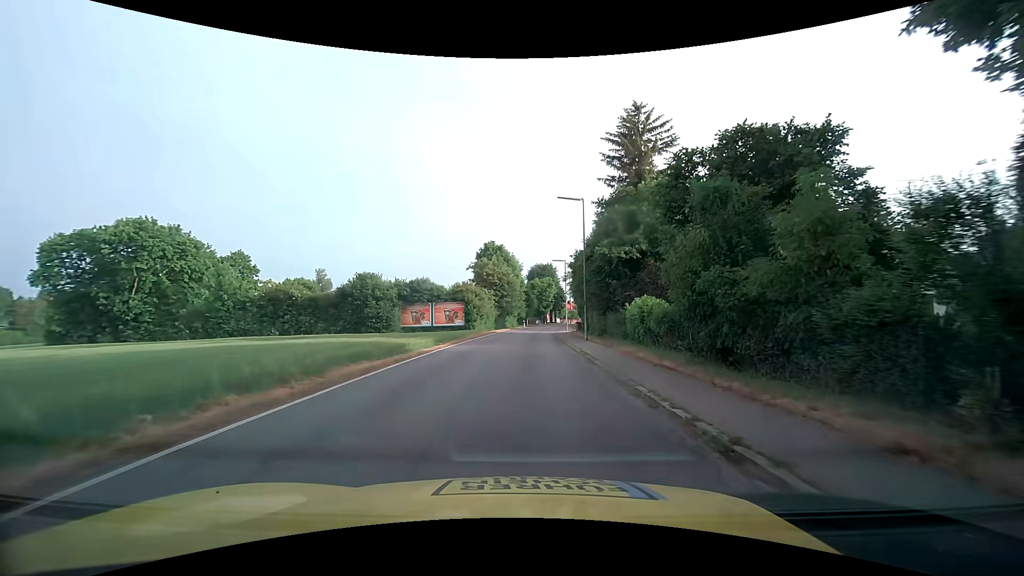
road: tertiary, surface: asphalt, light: Day
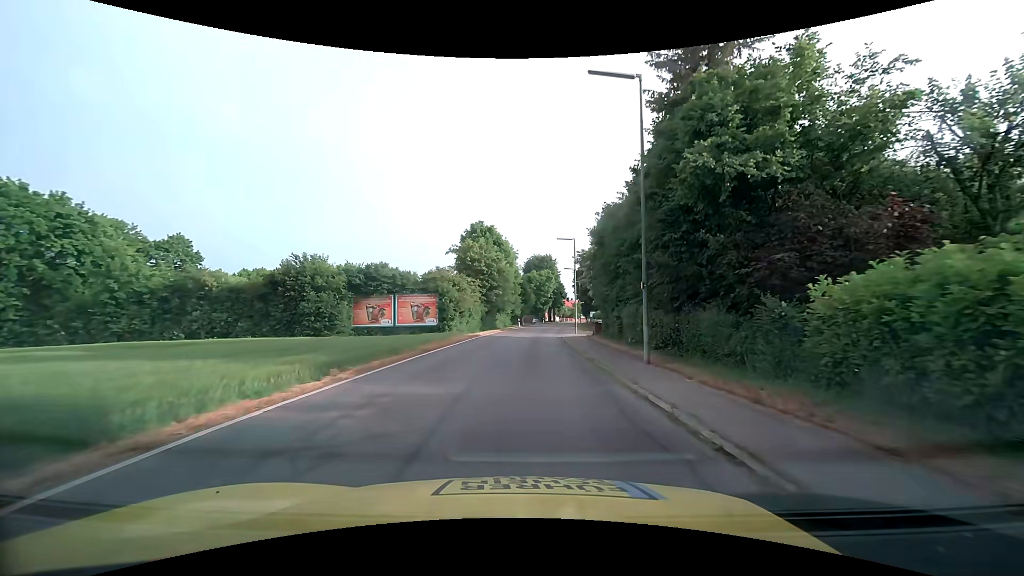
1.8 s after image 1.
(+0.2, +15.1) m; +1°
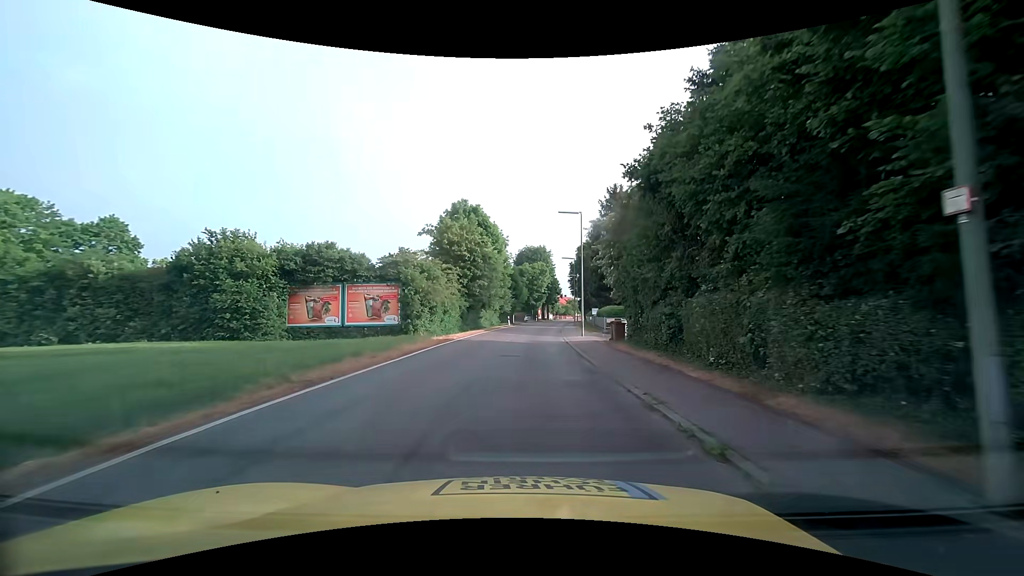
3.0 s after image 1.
(+0.1, +10.4) m; +1°
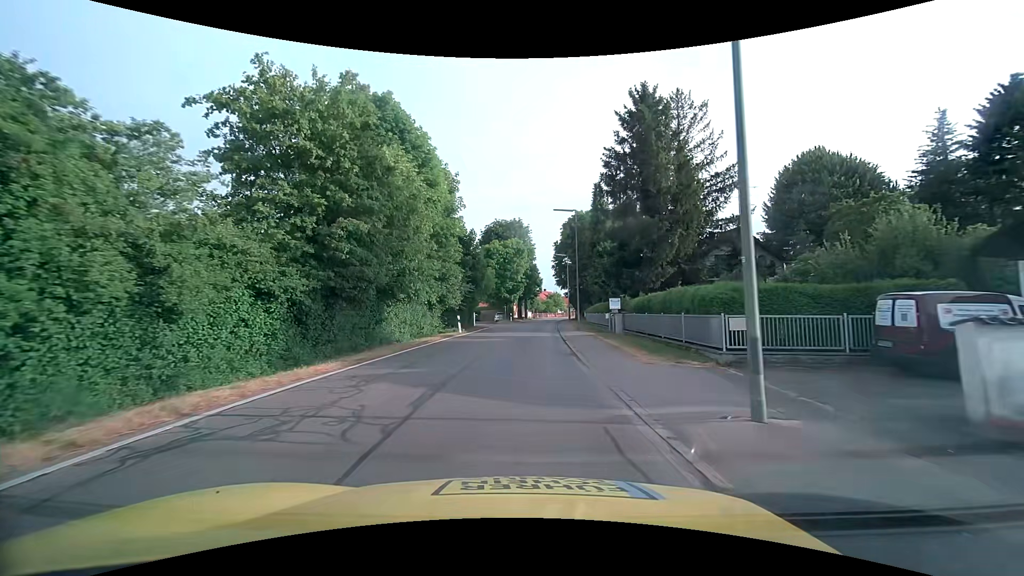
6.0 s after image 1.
(+0.7, +27.1) m; +3°
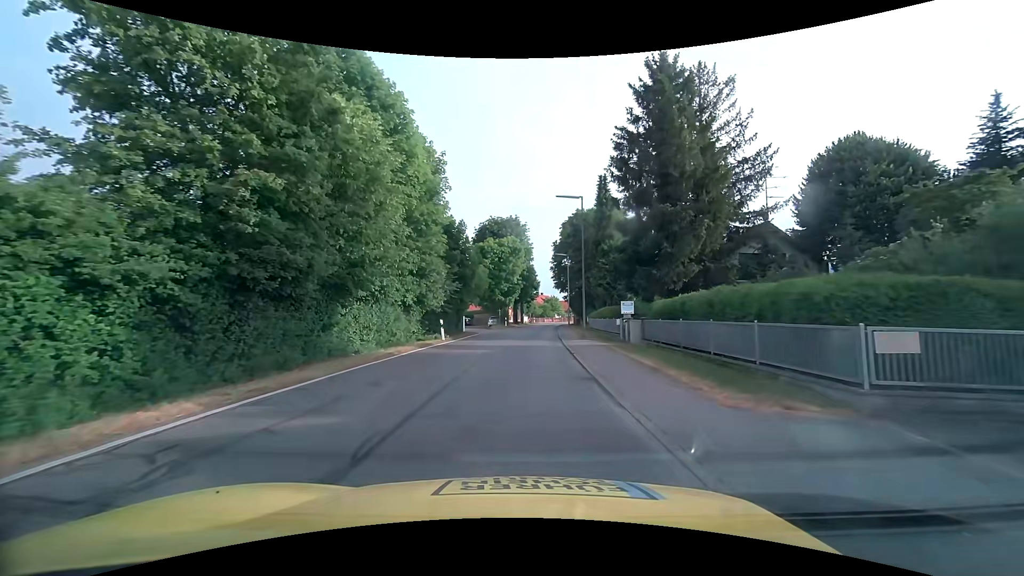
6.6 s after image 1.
(0.0, +5.2) m; +1°
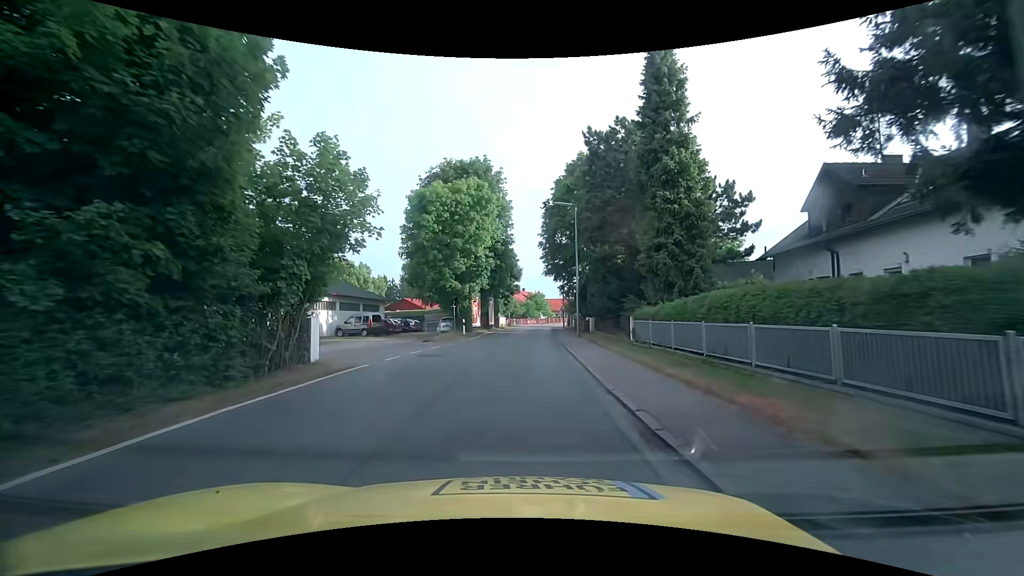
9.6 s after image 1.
(+0.4, +26.5) m; +2°
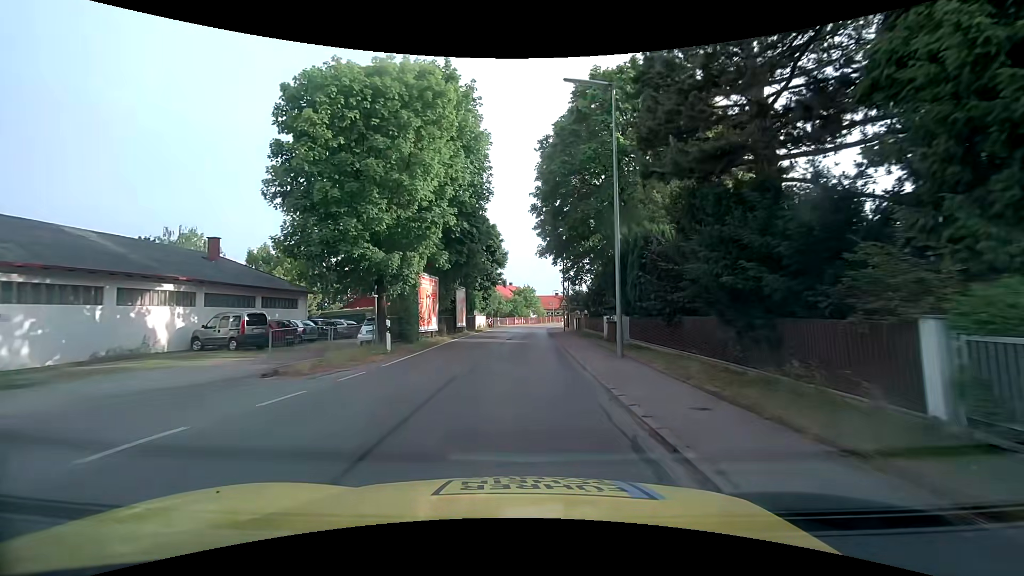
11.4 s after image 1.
(+0.3, +16.6) m; +2°
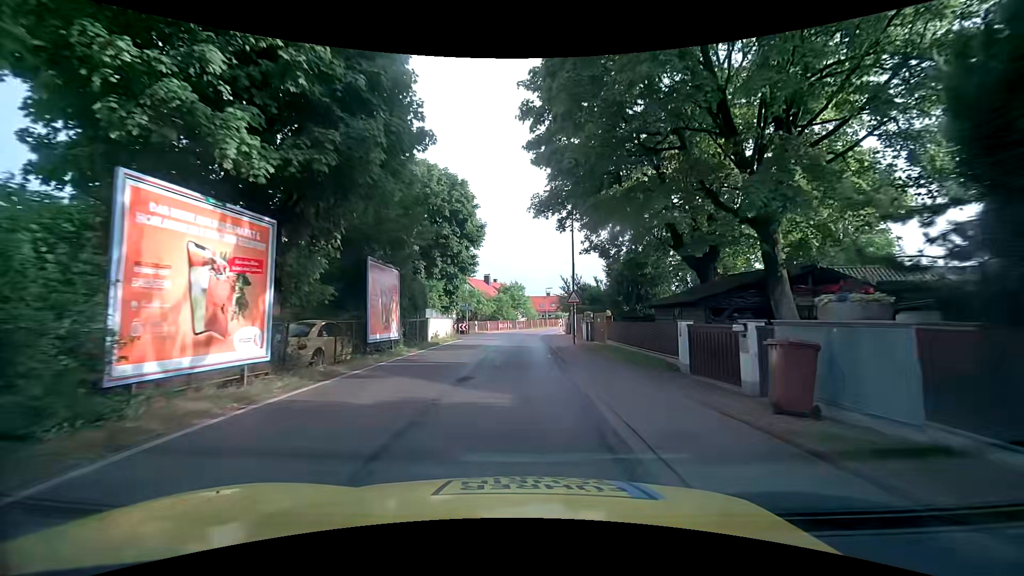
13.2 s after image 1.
(+0.2, +17.1) m; +1°
(0, +10) (0, +20) (0, +30) (0, +40) (+1, +50) (+3, +60) (+5, +69) (+8, +79) (+11, +88) (+15, +98) m
